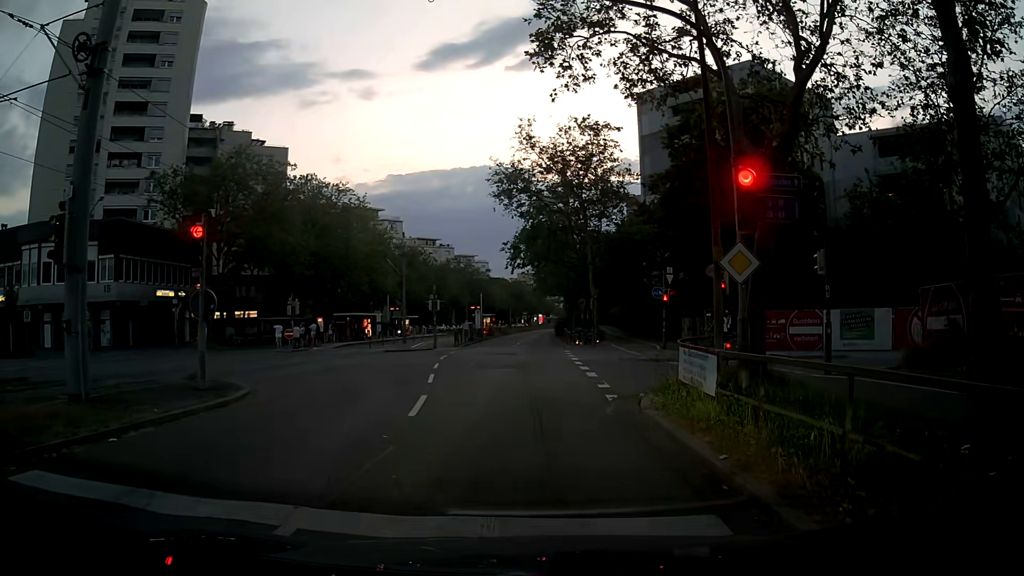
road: tertiary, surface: asphalt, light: Dusk
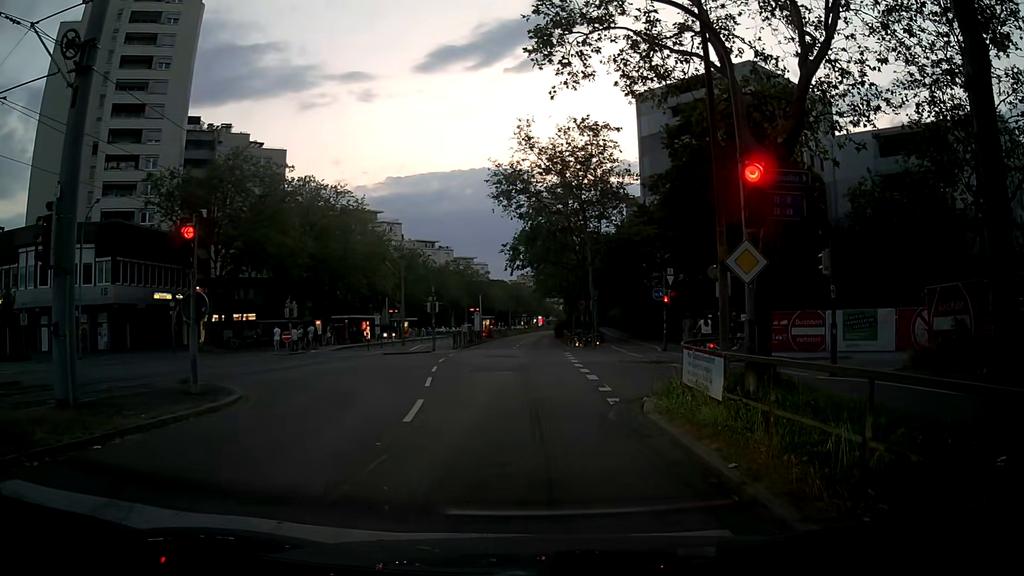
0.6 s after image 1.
(0.0, +0.3) m; 0°
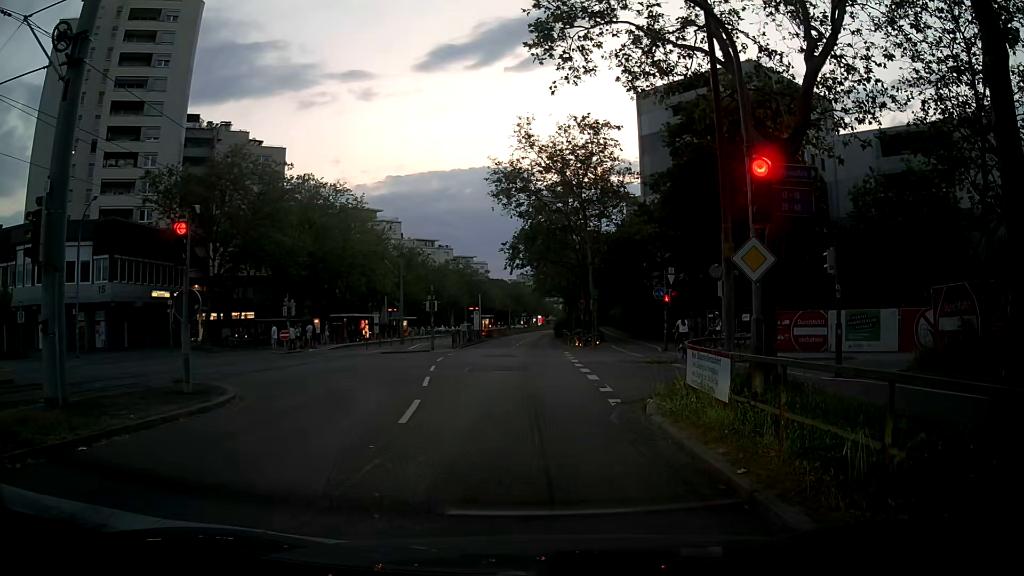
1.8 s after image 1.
(0.0, +0.3) m; 0°
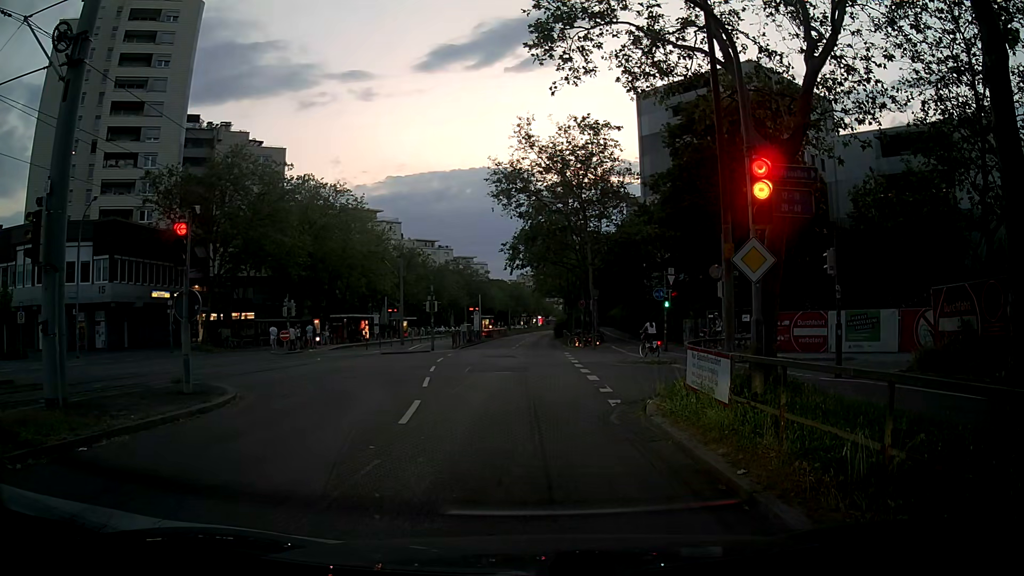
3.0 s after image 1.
(0.0, +0.1) m; 0°
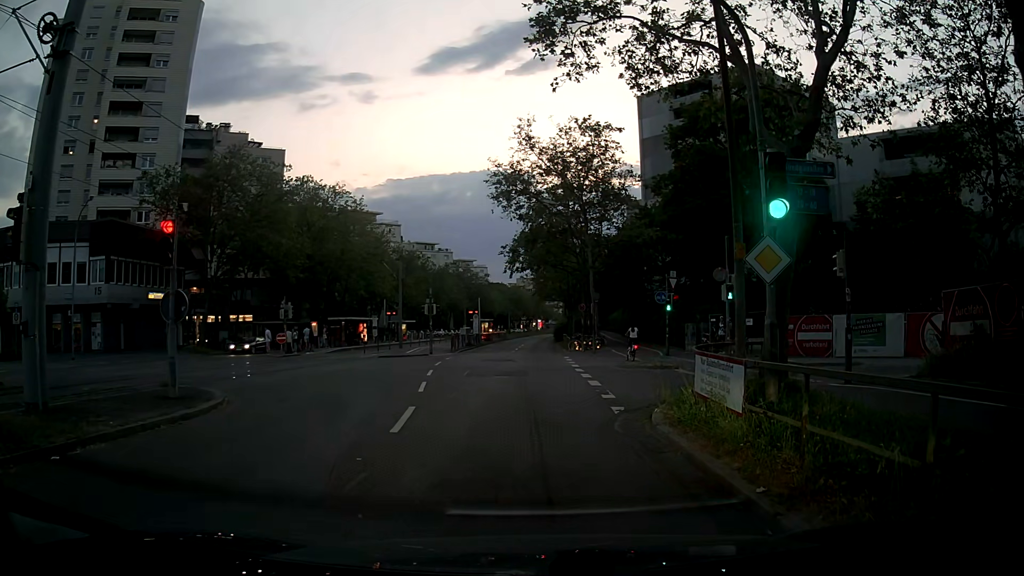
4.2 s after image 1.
(0.0, +0.6) m; 0°
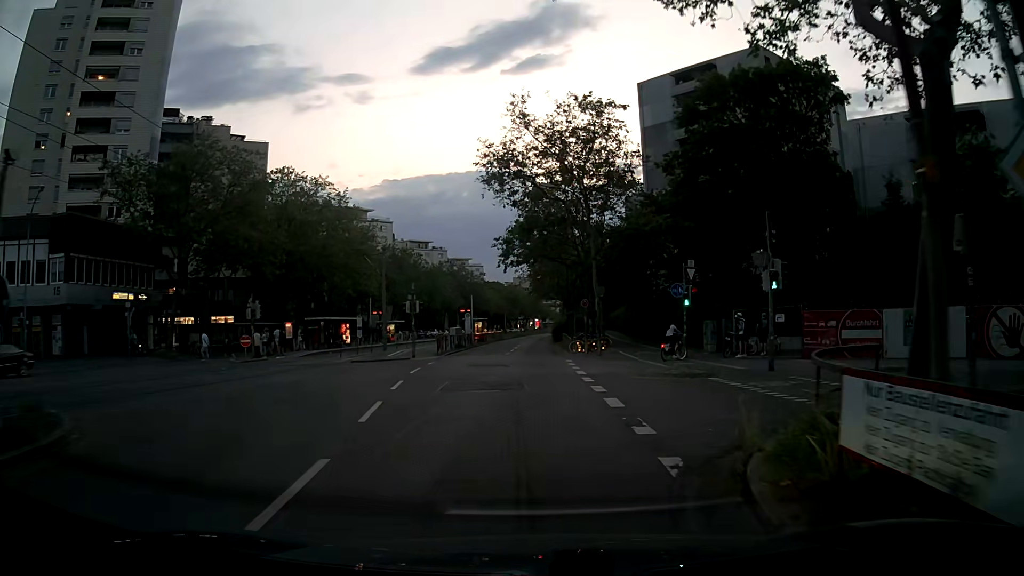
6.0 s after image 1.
(+0.3, +5.1) m; +3°
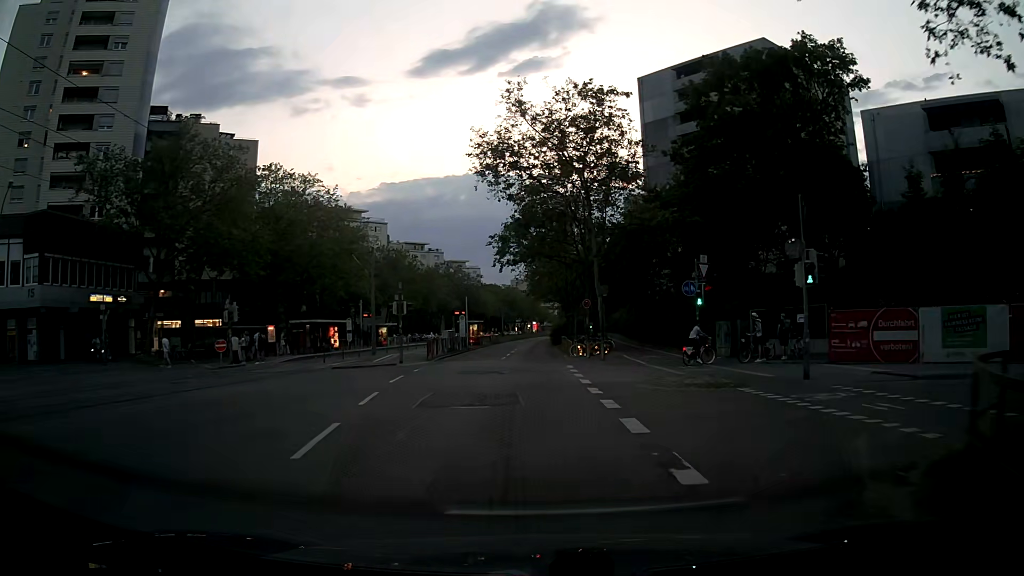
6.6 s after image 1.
(0.0, +2.9) m; 0°
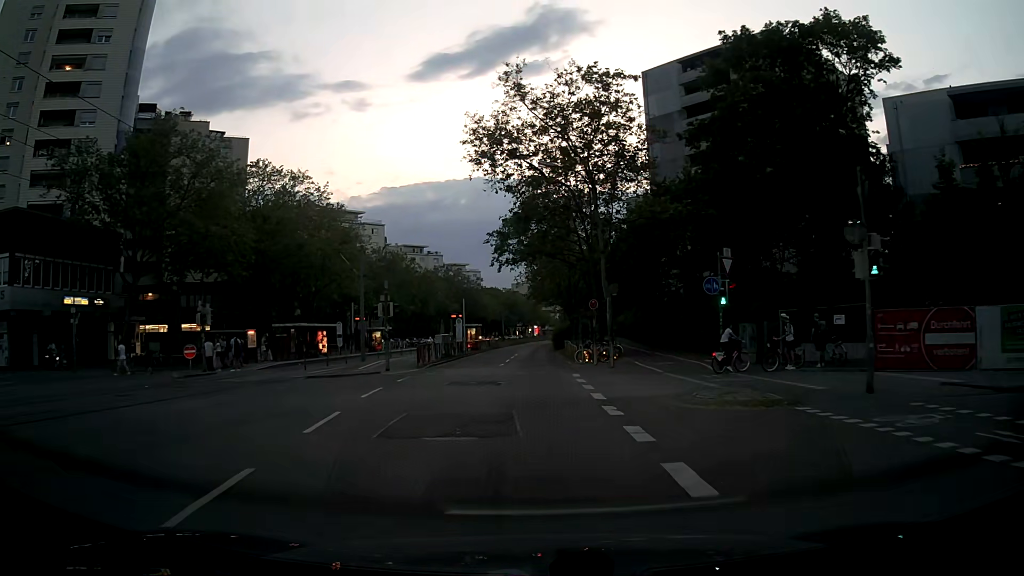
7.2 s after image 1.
(+0.1, +3.5) m; +2°
(0, +10) (0, +20) (-1, +30) (-1, +40) (-1, +50) (-1, +60) (-2, +70) (-2, +80) (-2, +90) (-3, +100) m
